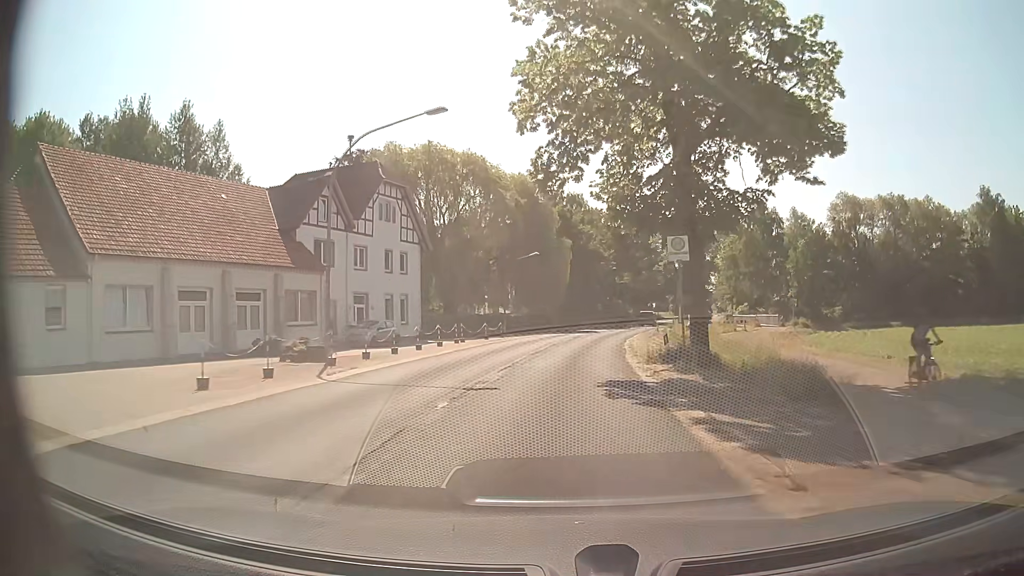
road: secondary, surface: asphalt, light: Day
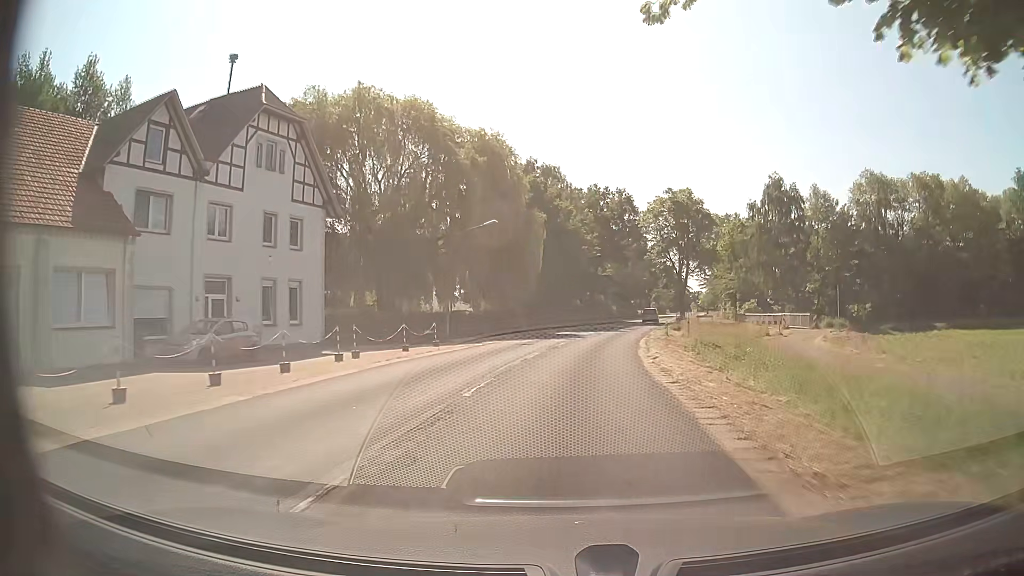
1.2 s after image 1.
(+0.3, +16.2) m; +2°
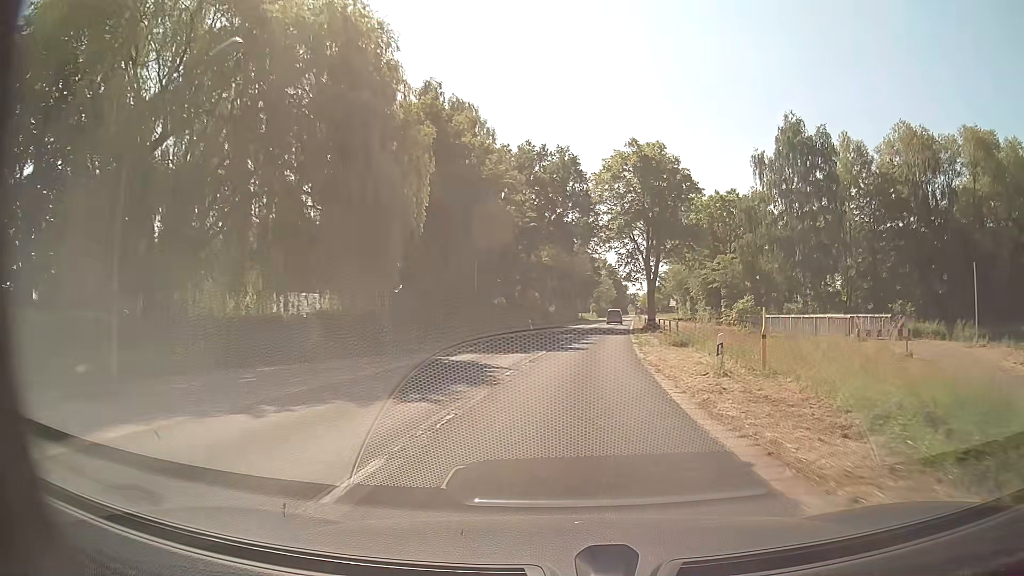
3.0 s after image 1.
(+1.1, +24.2) m; +6°
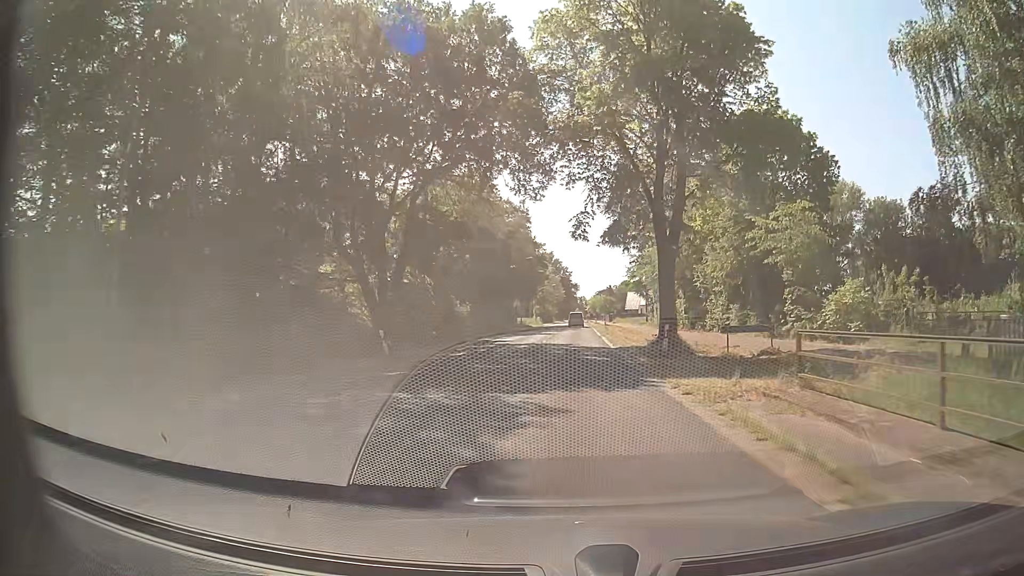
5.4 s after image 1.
(+1.7, +32.3) m; +5°
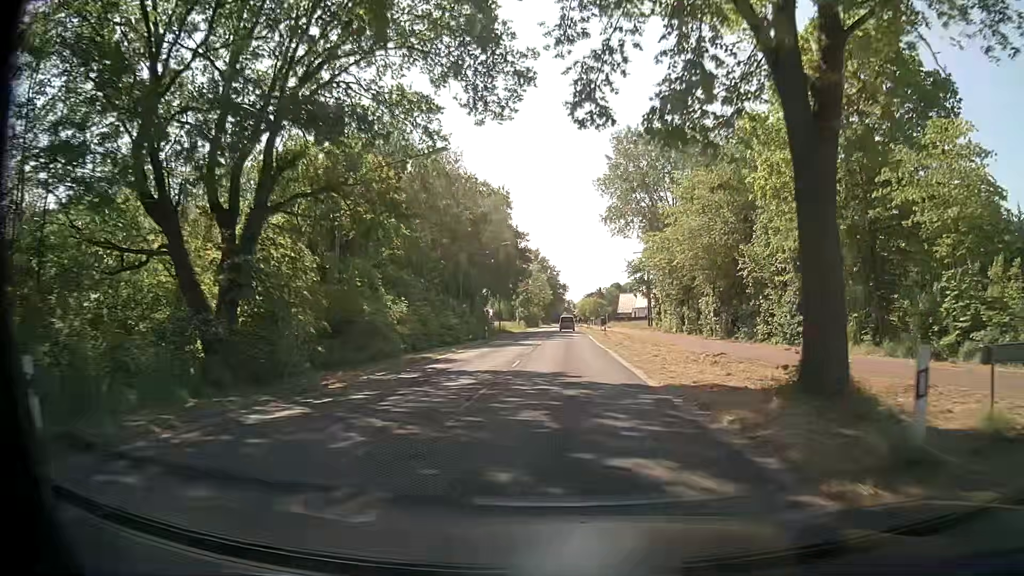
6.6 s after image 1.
(+0.2, +16.0) m; +2°
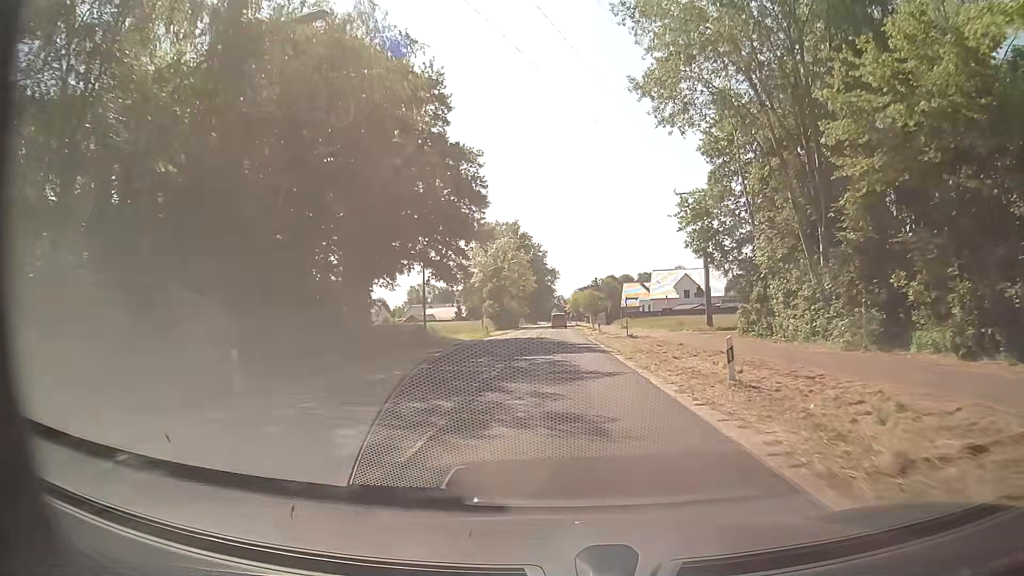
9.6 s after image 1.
(+0.1, +40.3) m; 0°
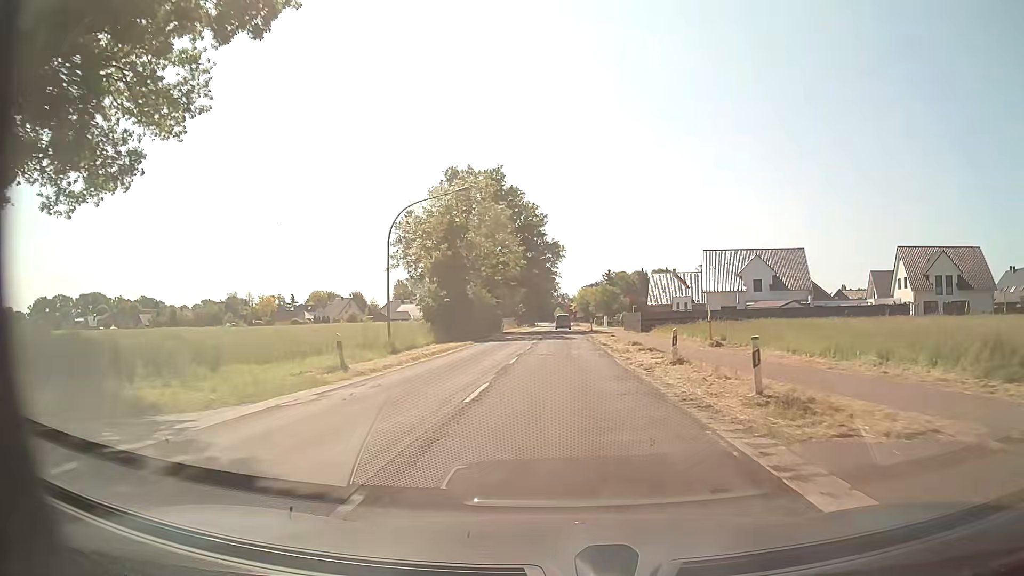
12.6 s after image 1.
(+0.1, +40.3) m; 0°
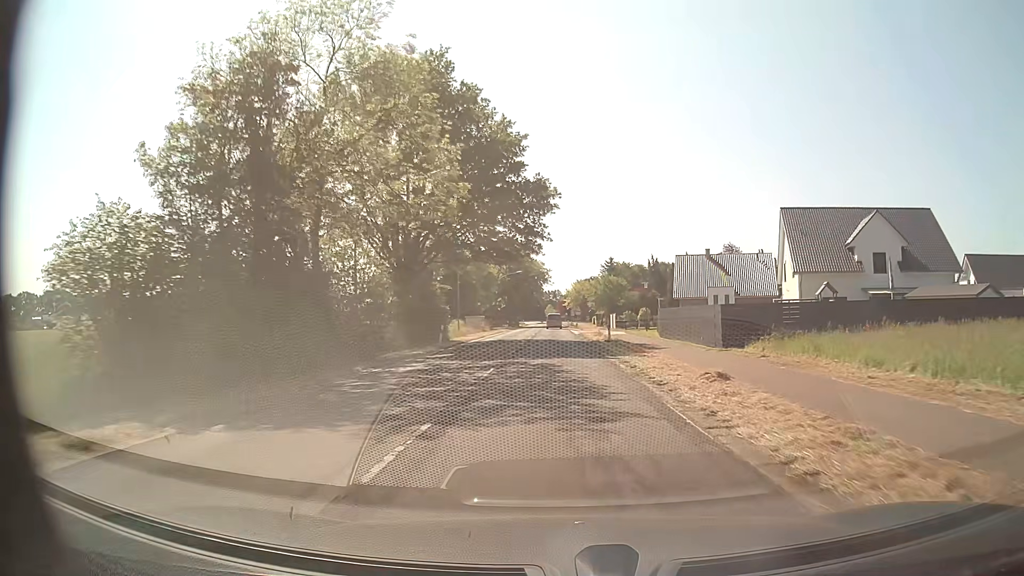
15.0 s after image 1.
(0.0, +32.4) m; 0°
(0, +10) (0, +20) (0, +30) (0, +40) (0, +50) (0, +60) (0, +70) (0, +80) (0, +90) (0, +100) m
